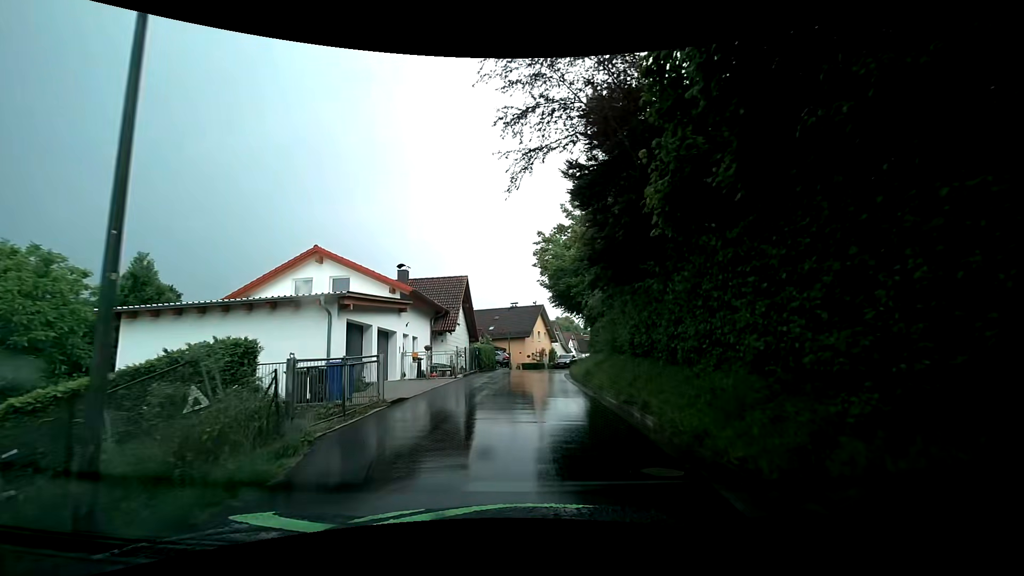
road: residential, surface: asphalt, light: Day
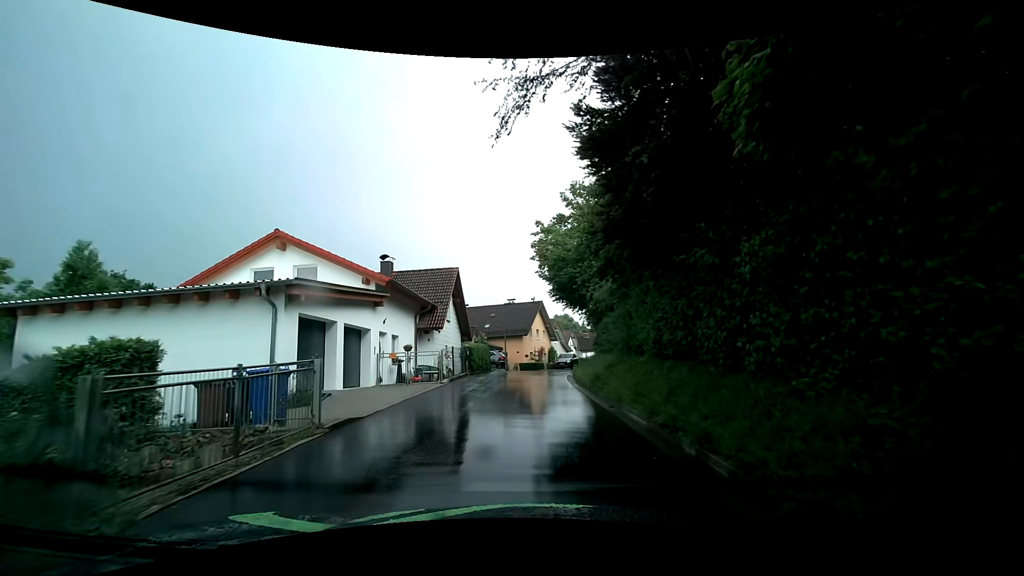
(0.0, +3.4) m; -2°
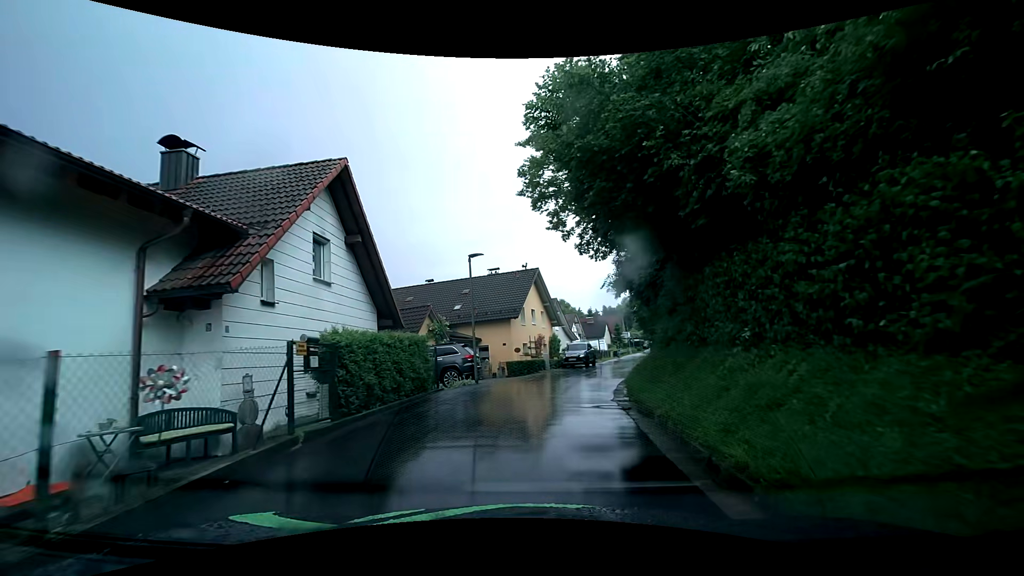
(+0.9, +17.5) m; +3°
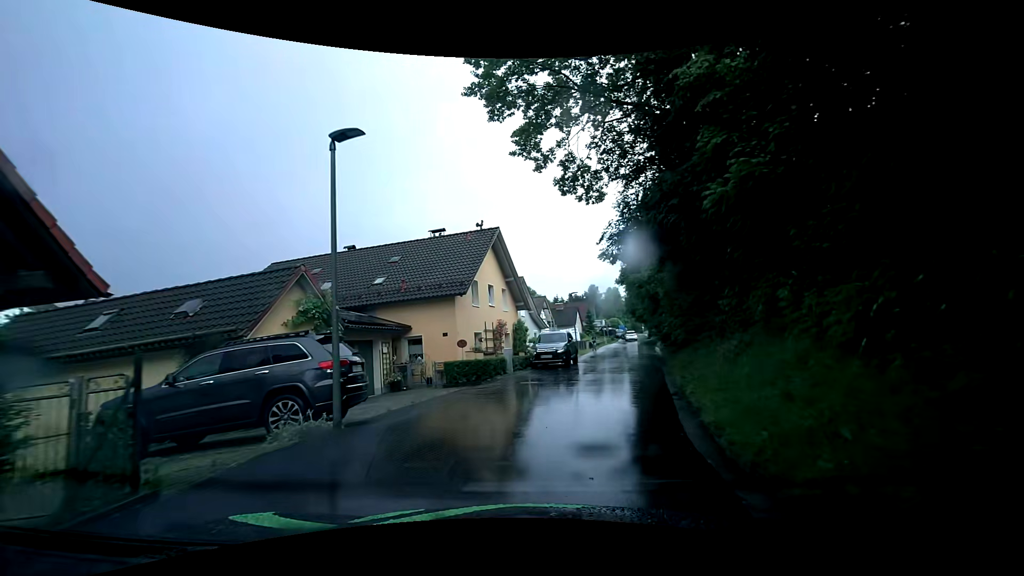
(+0.4, +10.8) m; +3°
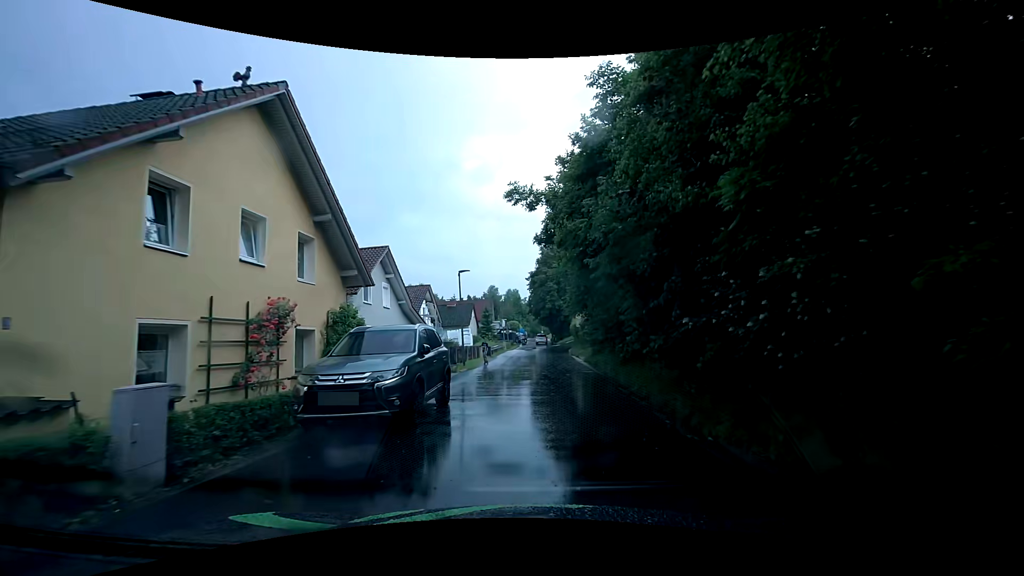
(+1.8, +14.8) m; +13°
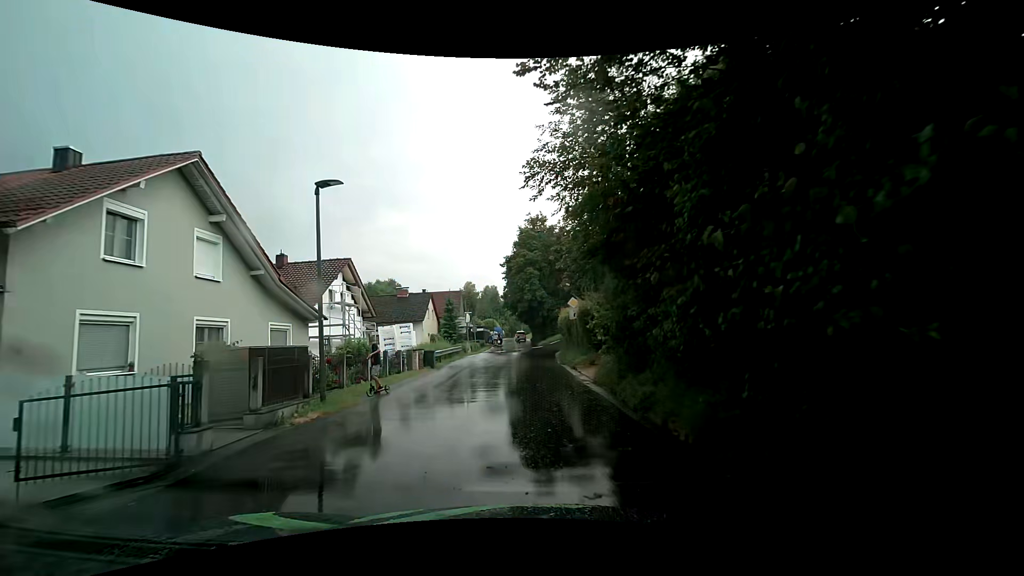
(+0.6, +14.5) m; 0°
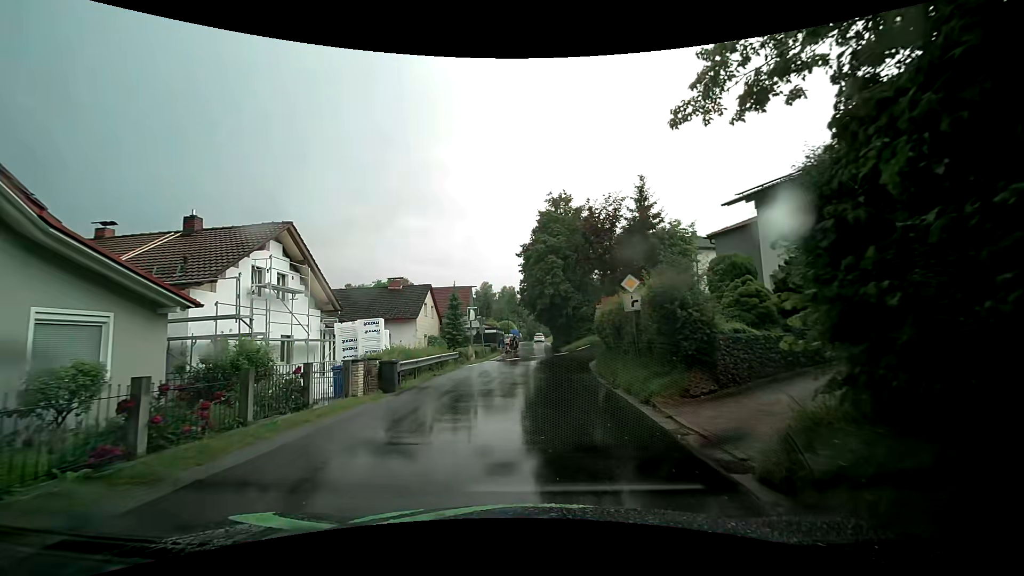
(+0.3, +10.0) m; 0°
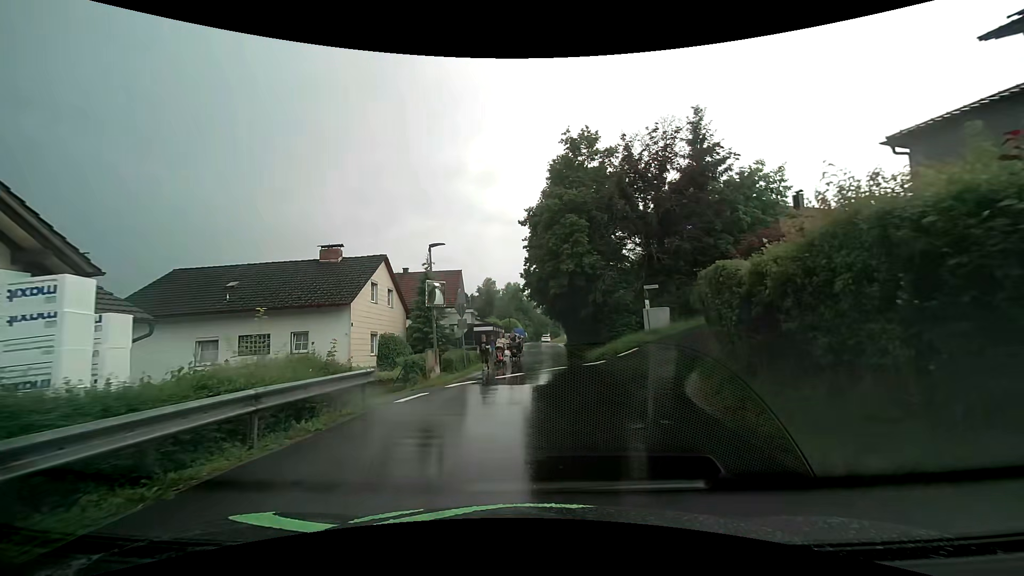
(-0.1, +14.9) m; 0°
(+1, +10) (+4, +19) (+11, +27) (+19, +32) (+29, +36) (+38, +39) (+47, +43) (+56, +48) (+65, +52) (+74, +57) m
